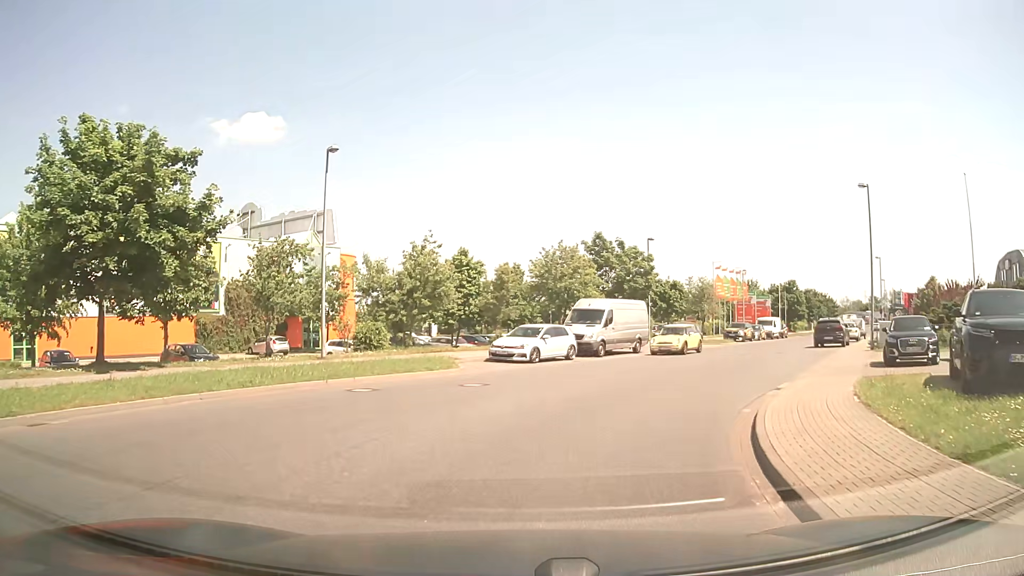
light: Day
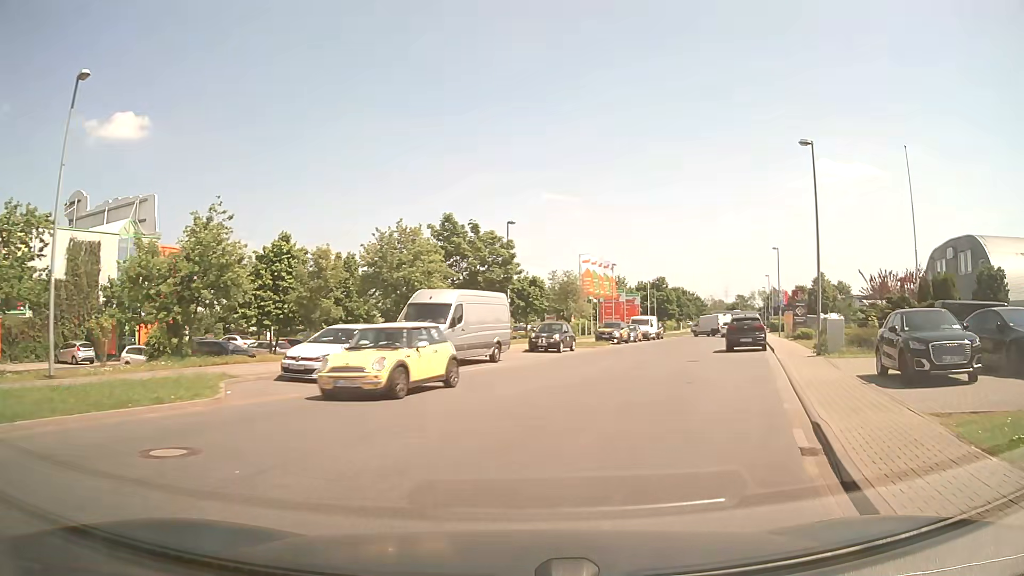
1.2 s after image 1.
(+0.9, +8.5) m; +13°
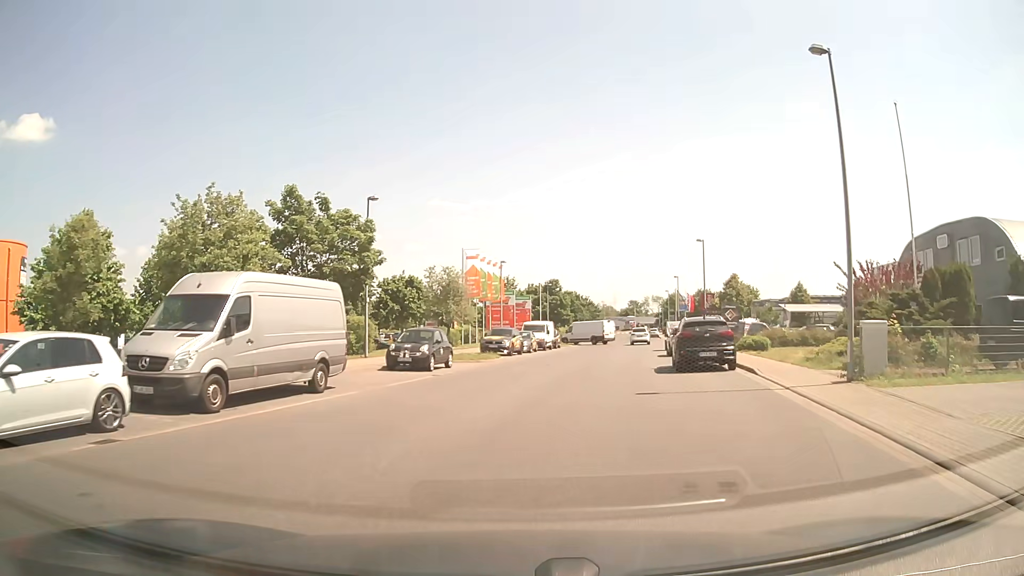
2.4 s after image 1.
(+0.9, +9.8) m; +9°
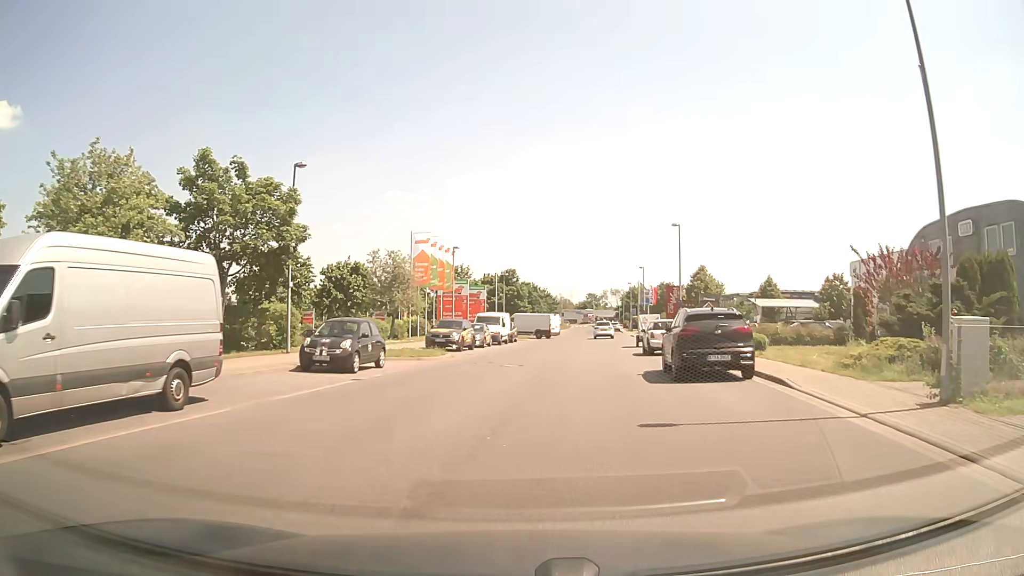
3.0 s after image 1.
(+0.2, +5.1) m; +3°
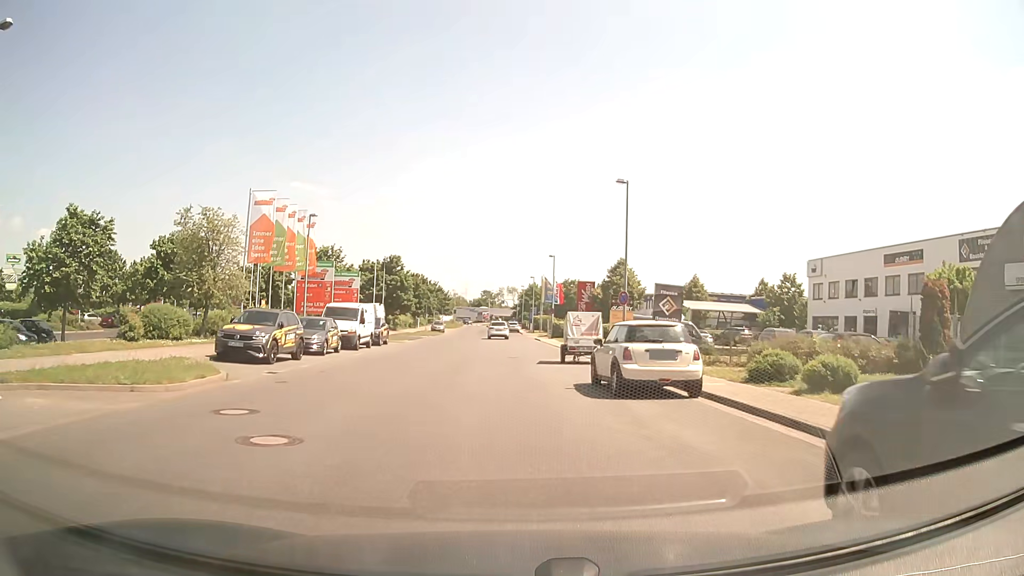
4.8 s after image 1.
(+1.2, +14.0) m; +10°
